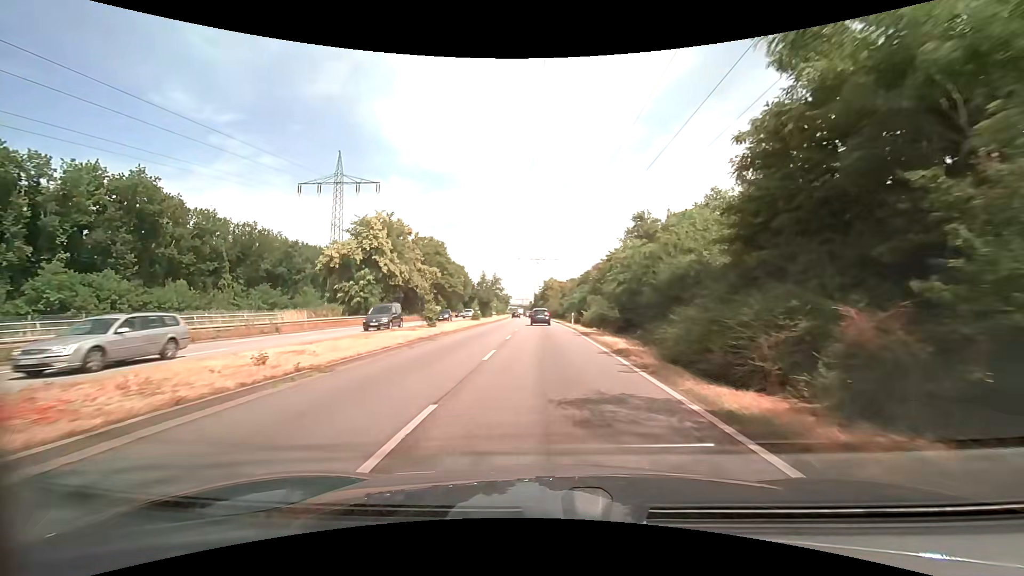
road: primary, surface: asphalt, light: Day
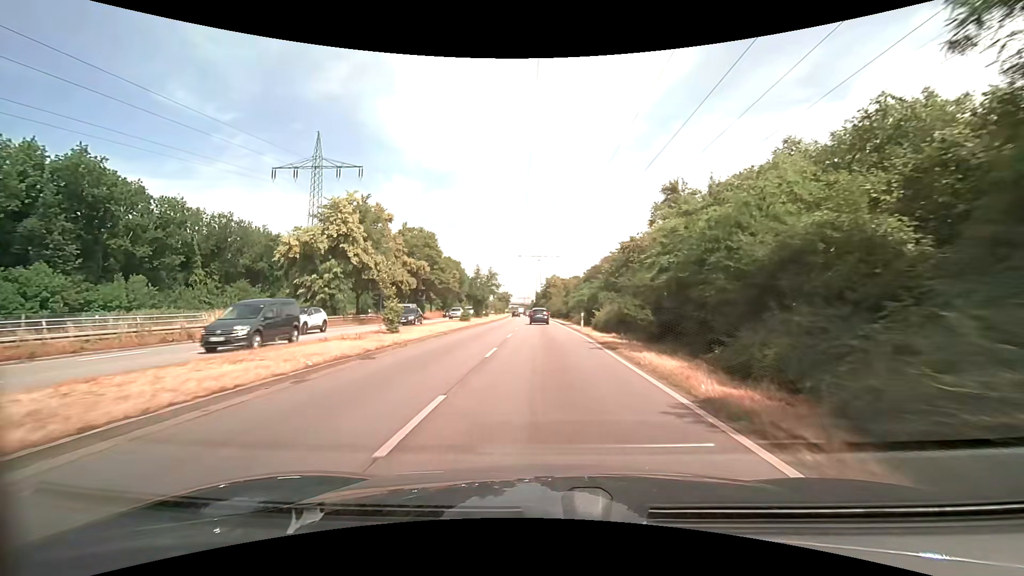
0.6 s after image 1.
(0.0, +8.4) m; 0°
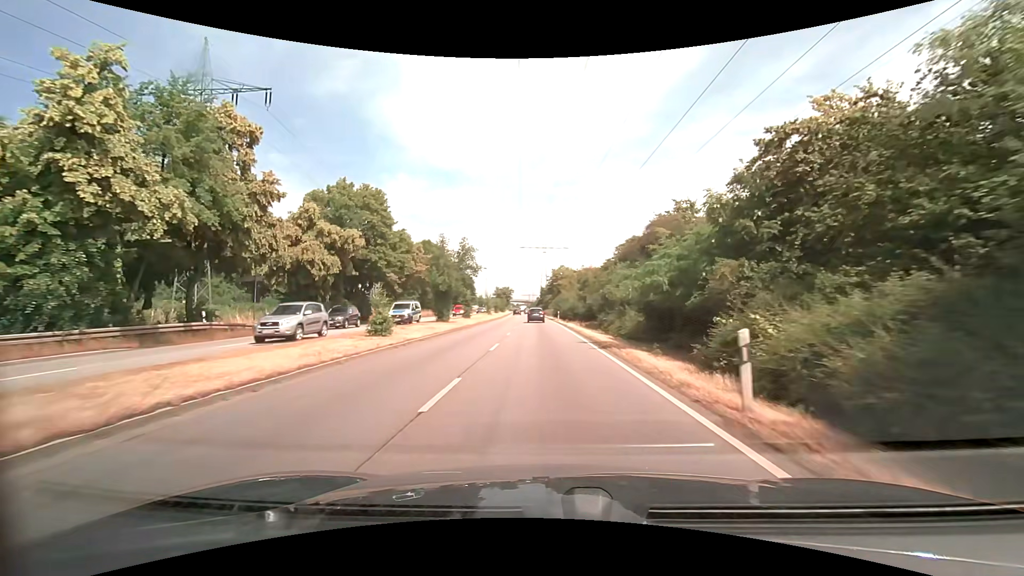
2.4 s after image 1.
(-0.2, +25.4) m; -1°
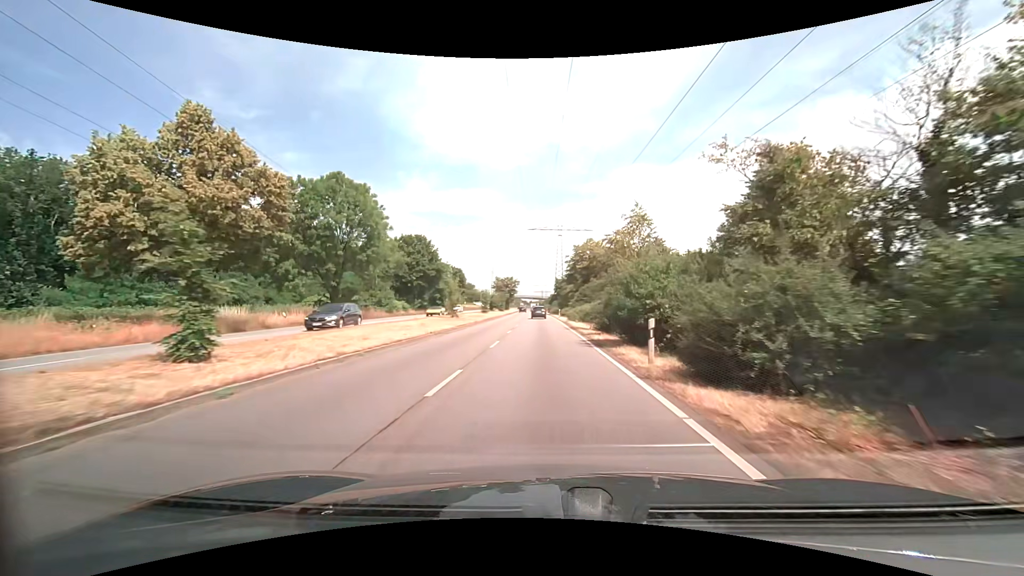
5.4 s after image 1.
(-0.6, +45.1) m; -2°
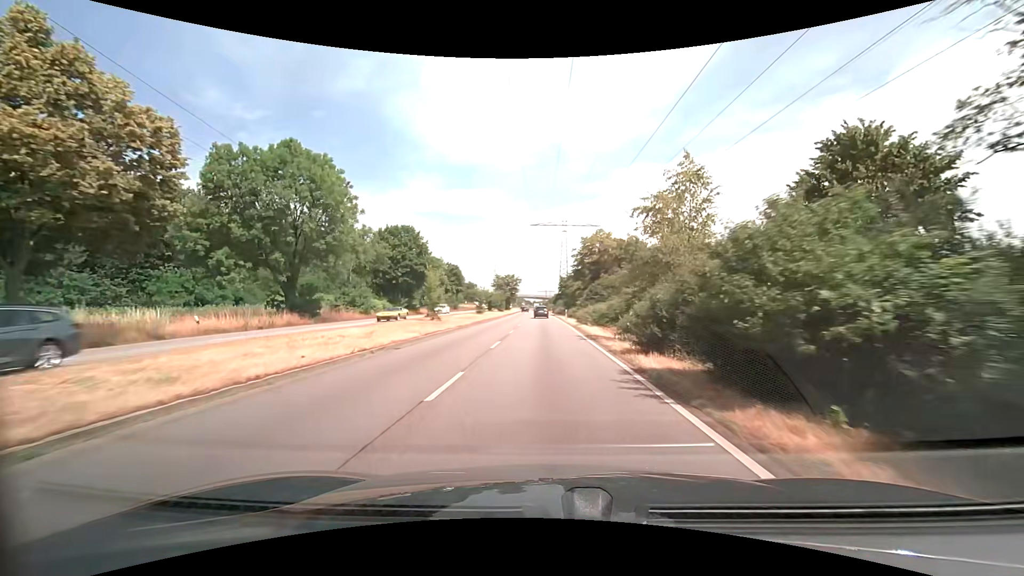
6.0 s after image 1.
(0.0, +9.4) m; 0°
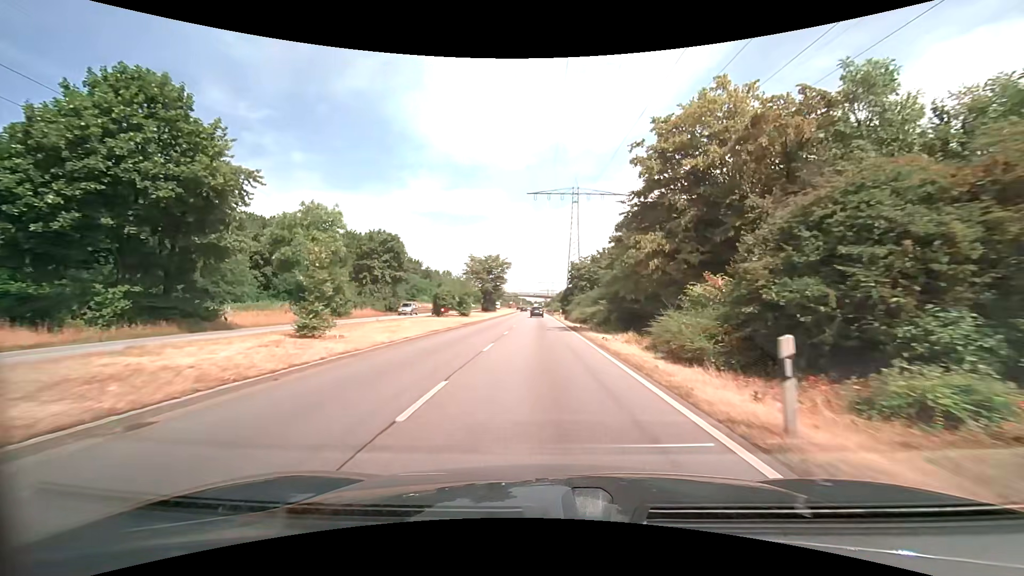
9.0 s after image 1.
(-0.4, +47.0) m; 0°
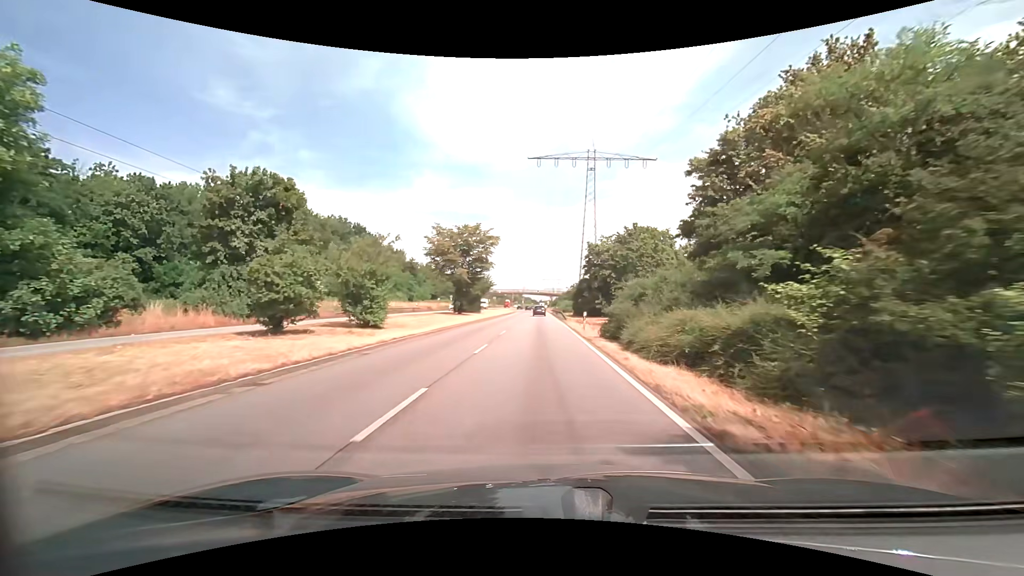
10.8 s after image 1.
(0.0, +28.0) m; 0°
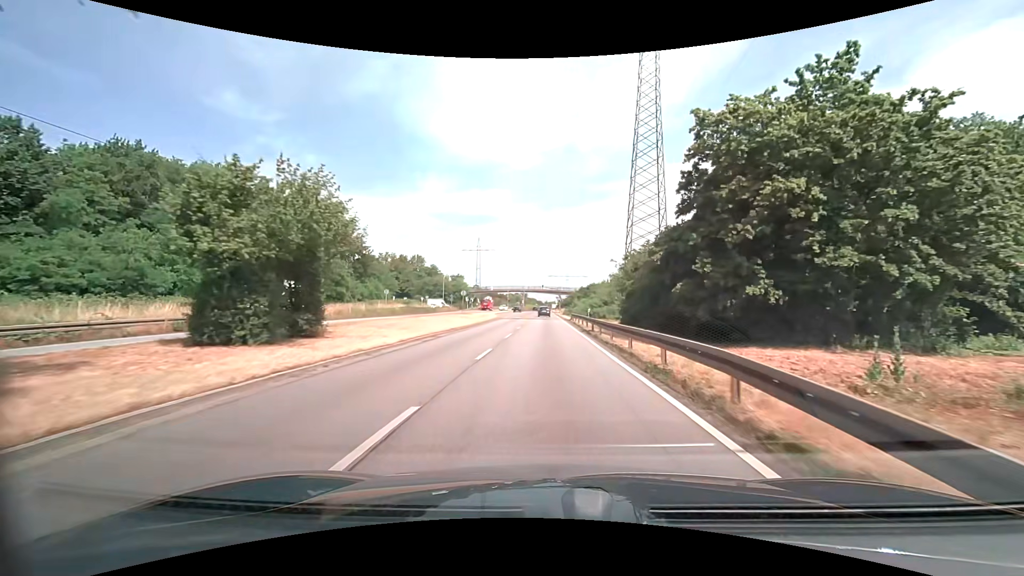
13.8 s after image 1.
(-0.6, +46.8) m; -1°
(0, +10) (0, +20) (0, +30) (0, +40) (0, +50) (0, +60) (+1, +70) (+1, +80) (+1, +90) (+1, +100) m
